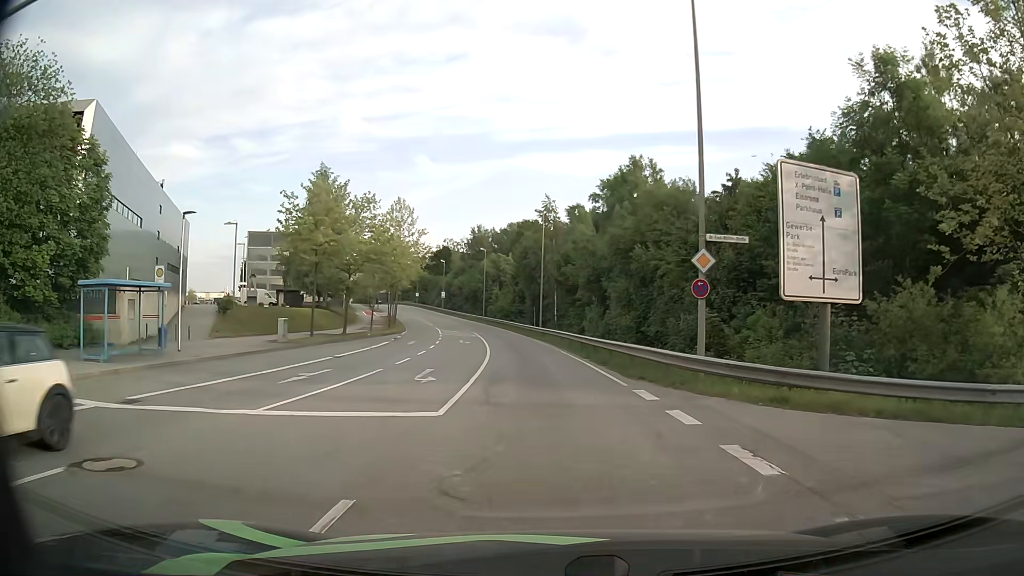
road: secondary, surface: asphalt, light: Day
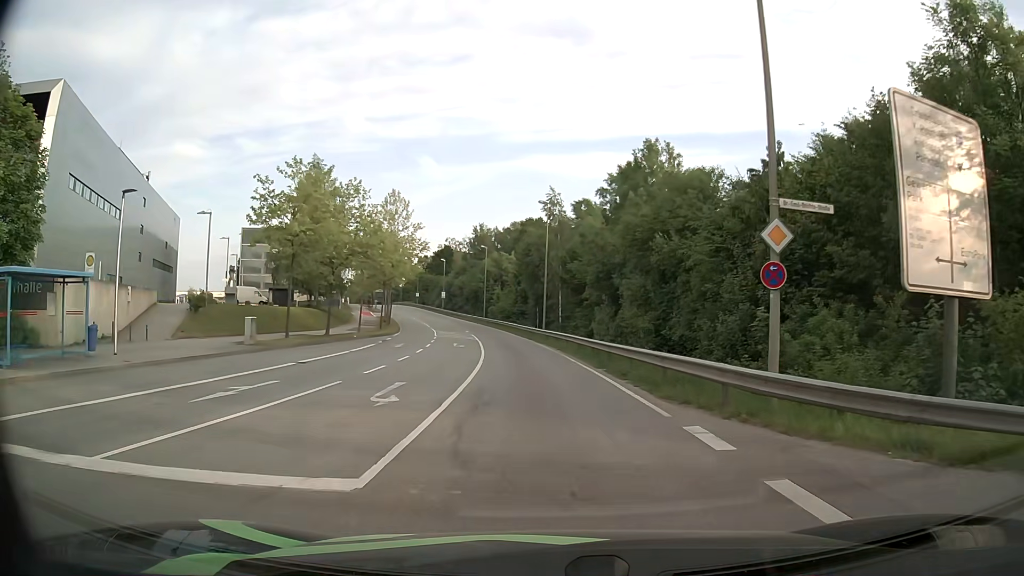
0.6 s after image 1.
(0.0, +4.7) m; 0°
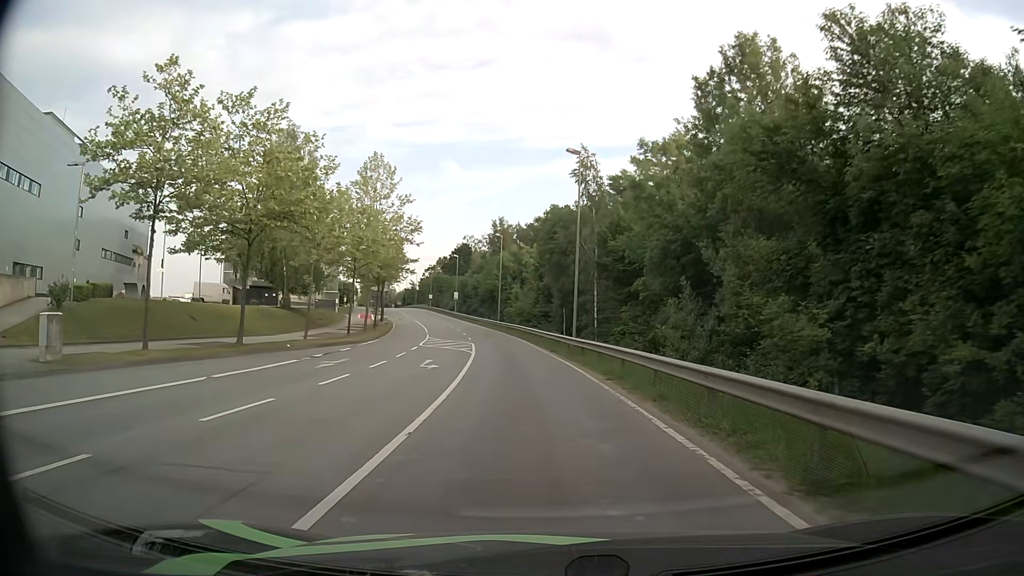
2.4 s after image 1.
(-0.2, +16.6) m; -2°
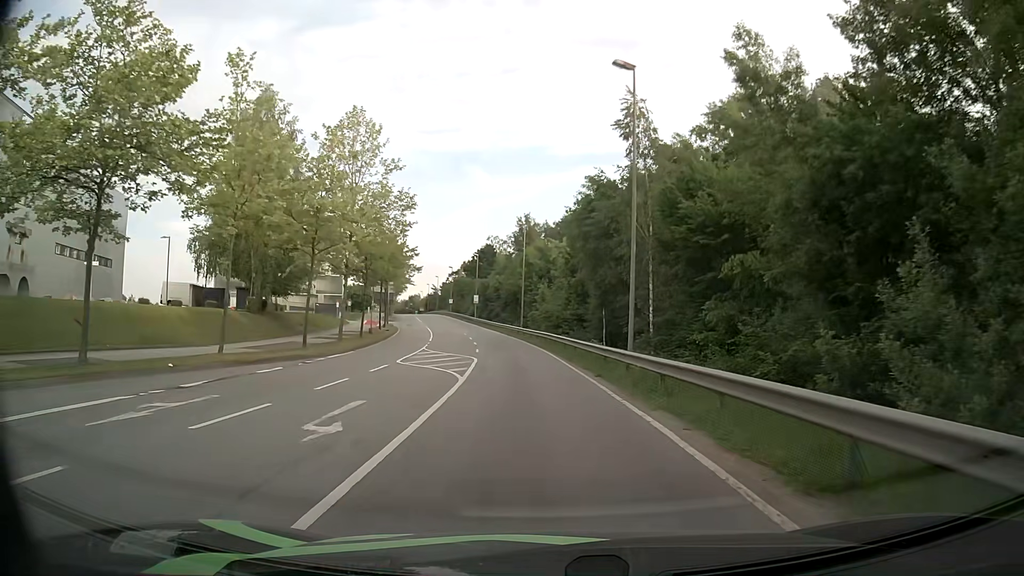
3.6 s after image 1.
(-0.3, +12.8) m; -2°
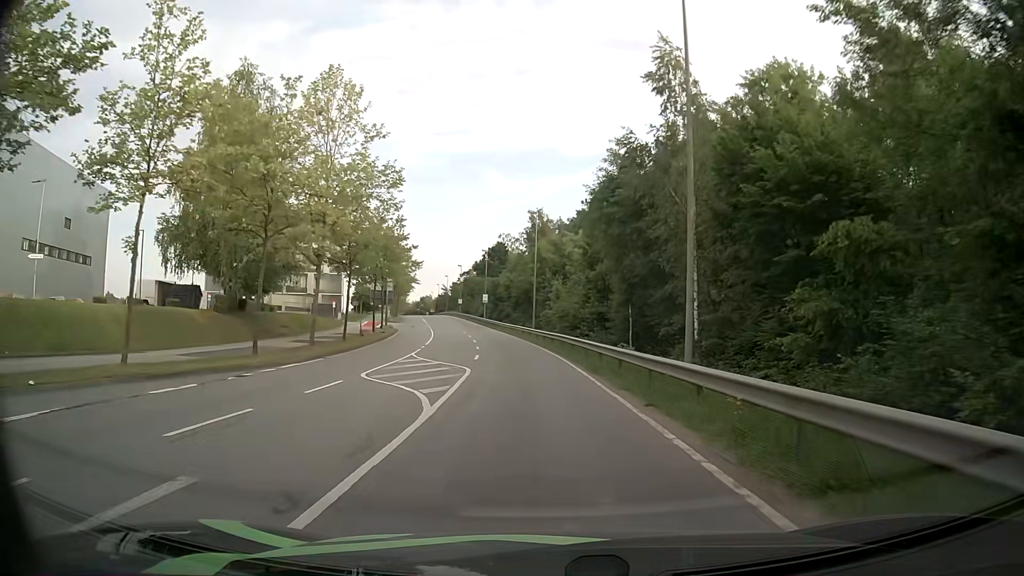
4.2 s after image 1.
(-0.1, +7.0) m; -2°
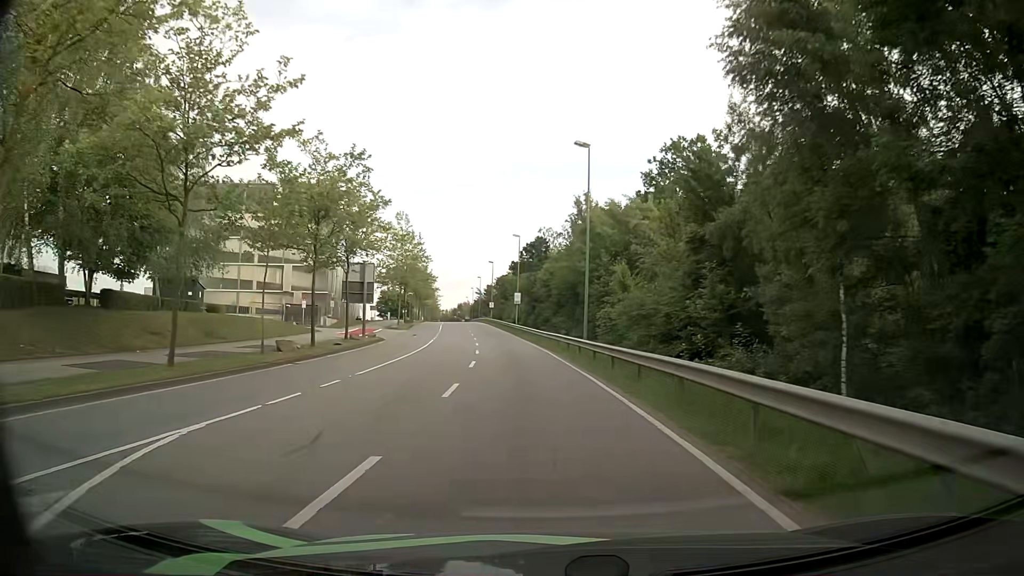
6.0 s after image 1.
(-0.6, +22.8) m; -3°
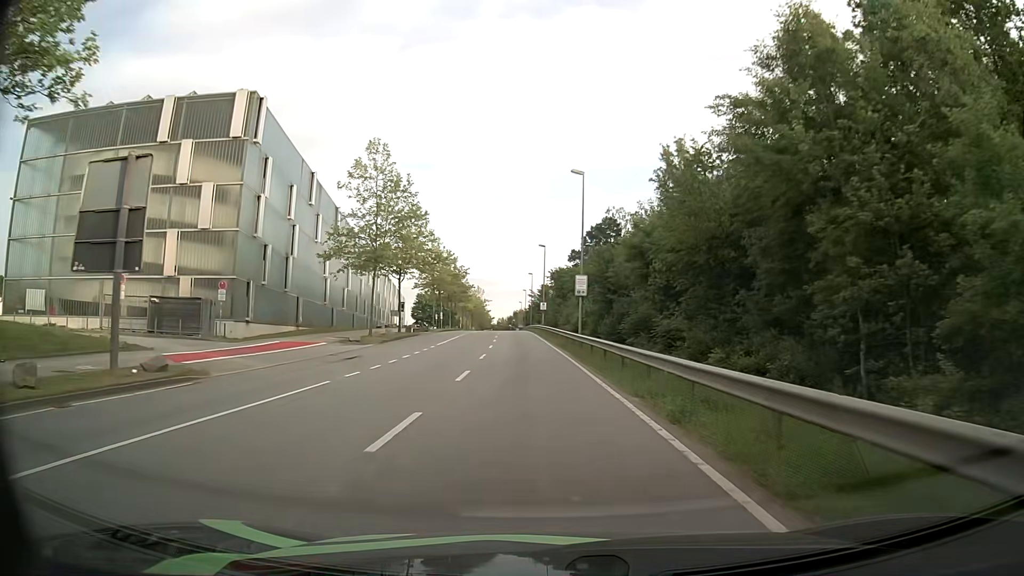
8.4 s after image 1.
(-1.7, +33.1) m; -5°
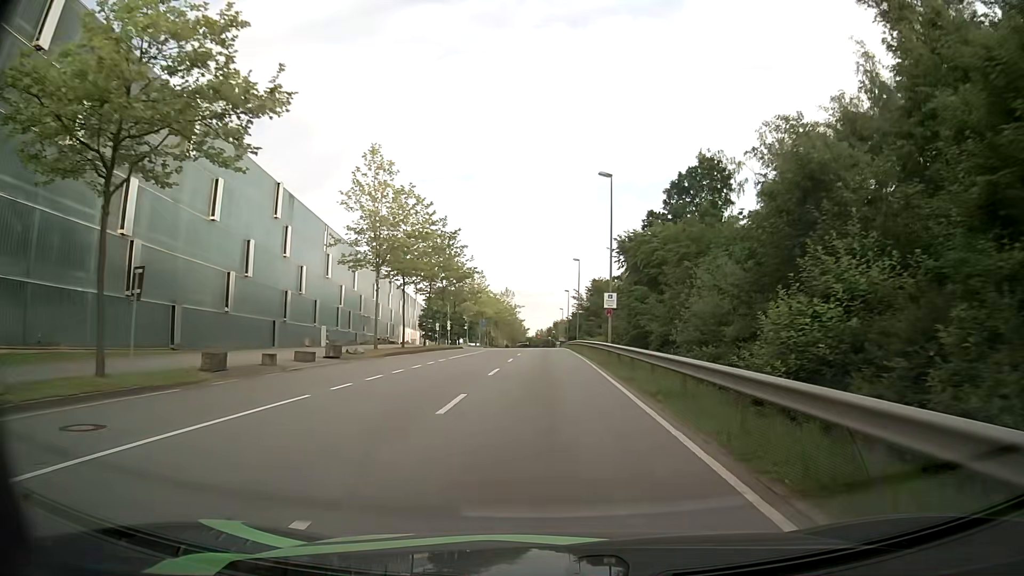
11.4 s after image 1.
(-1.9, +42.1) m; -4°
(0, +10) (0, +20) (0, +30) (-1, +40) (-1, +50) (-1, +60) (-1, +70) (-1, +80) (-1, +90) (-2, +100) m
